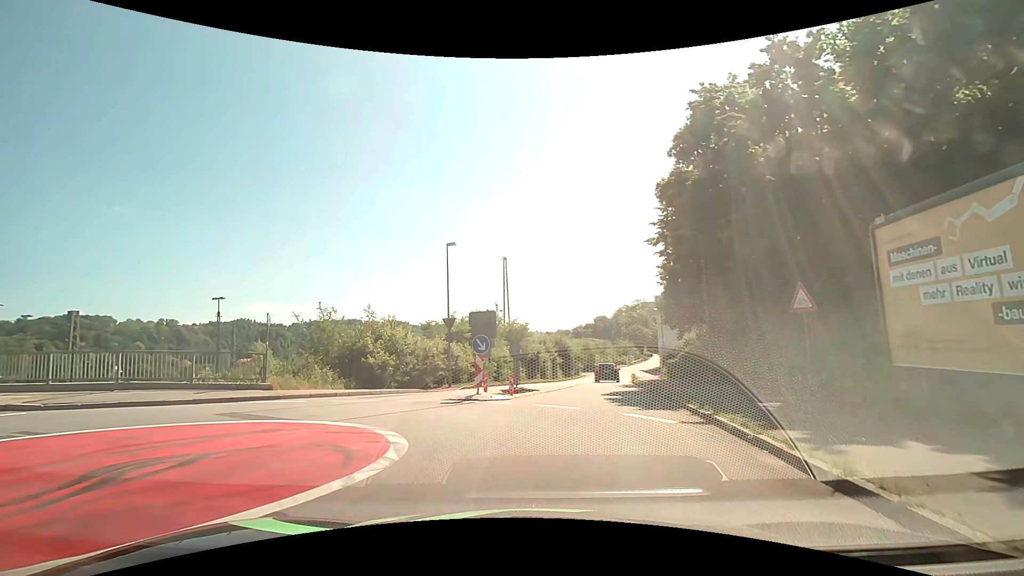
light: Day
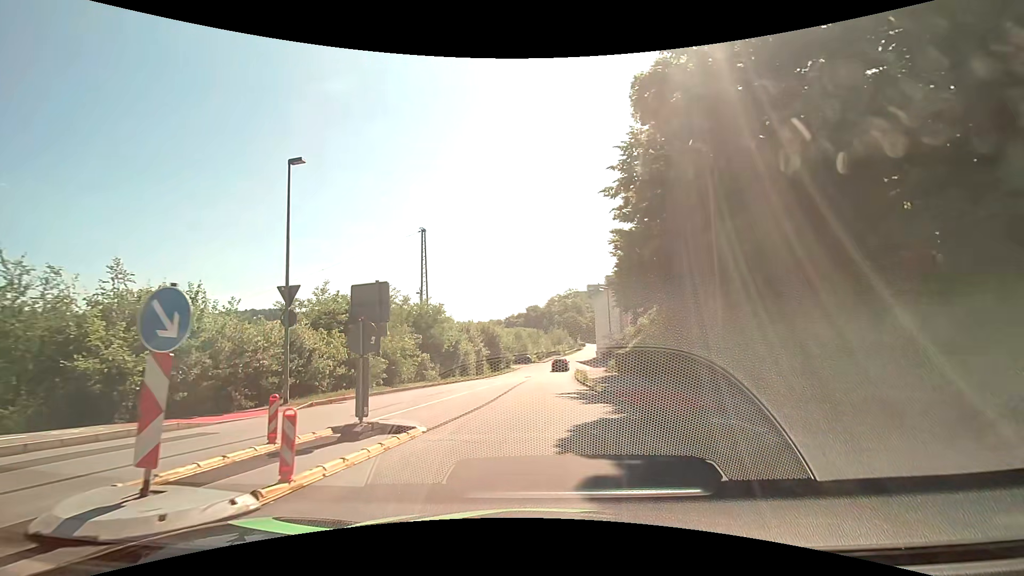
(+0.5, +11.3) m; +6°
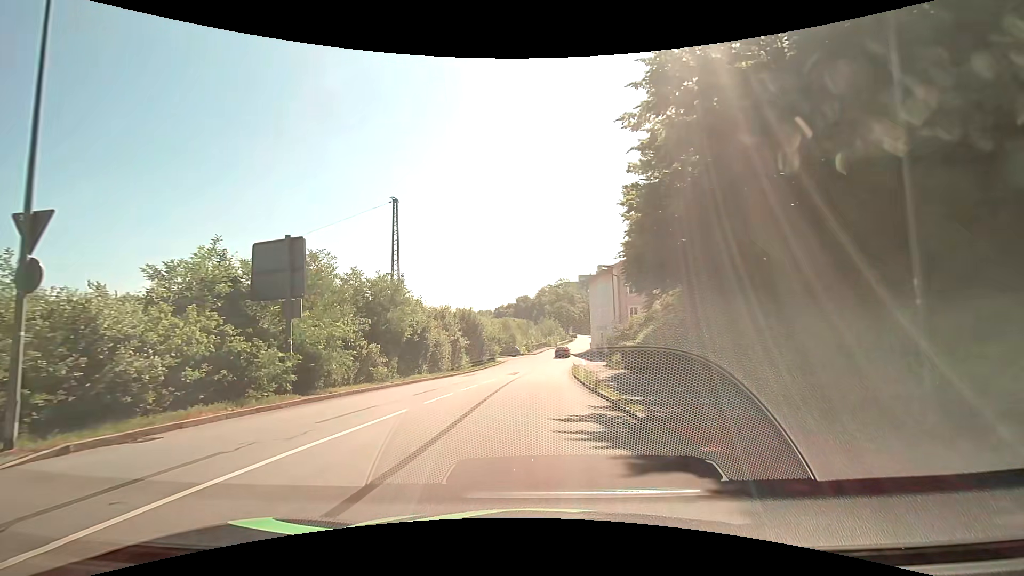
(+0.1, +8.3) m; 0°
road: residential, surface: asphalt
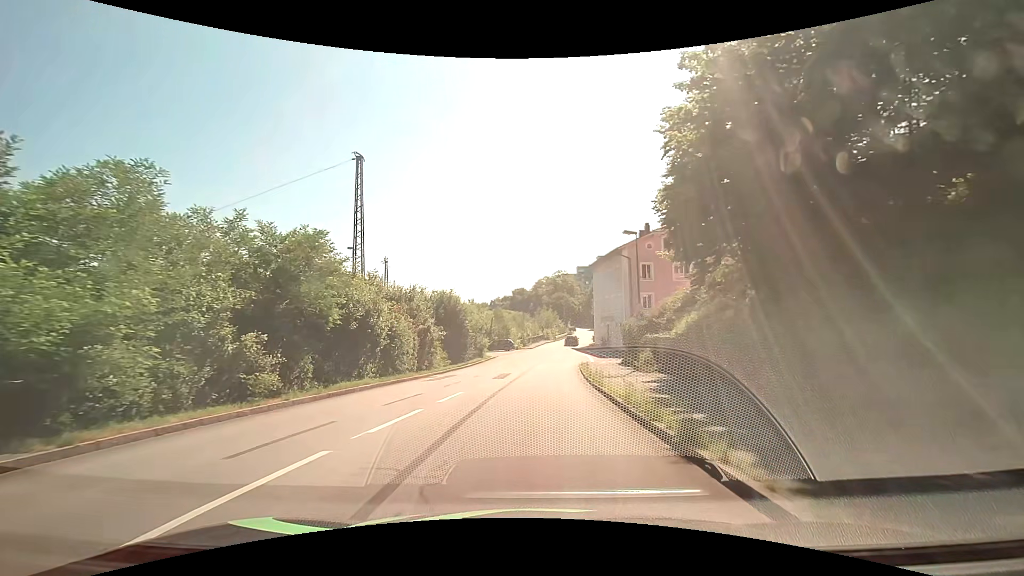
(+0.2, +9.8) m; +2°
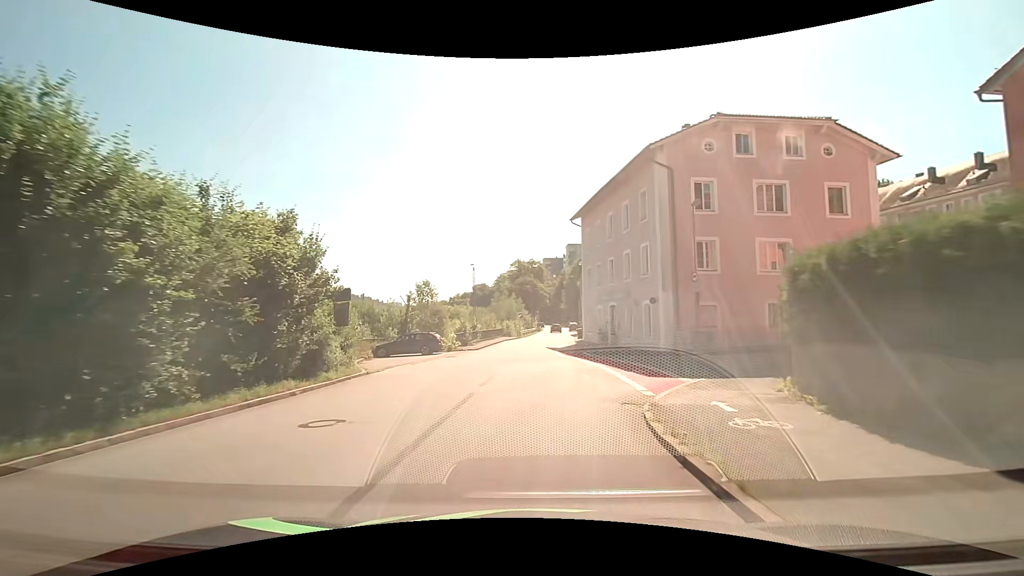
(+0.8, +29.7) m; +4°
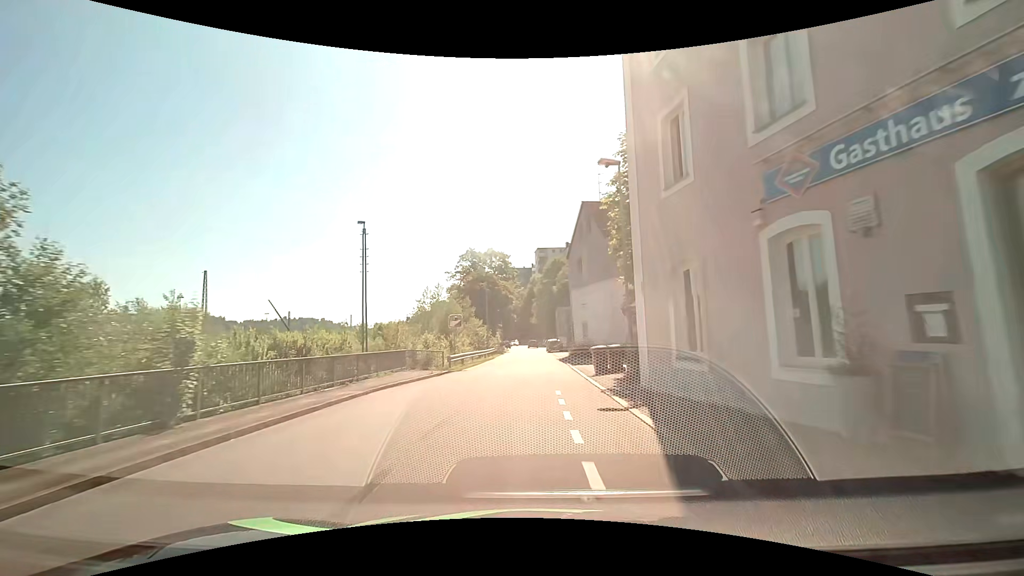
(+1.1, +33.9) m; +4°
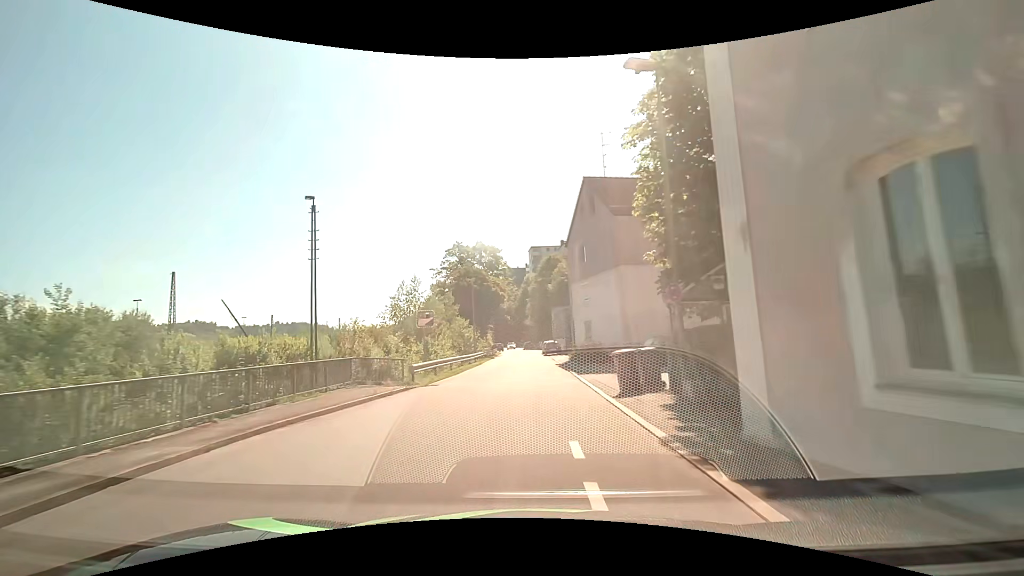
(0.0, +6.7) m; 0°
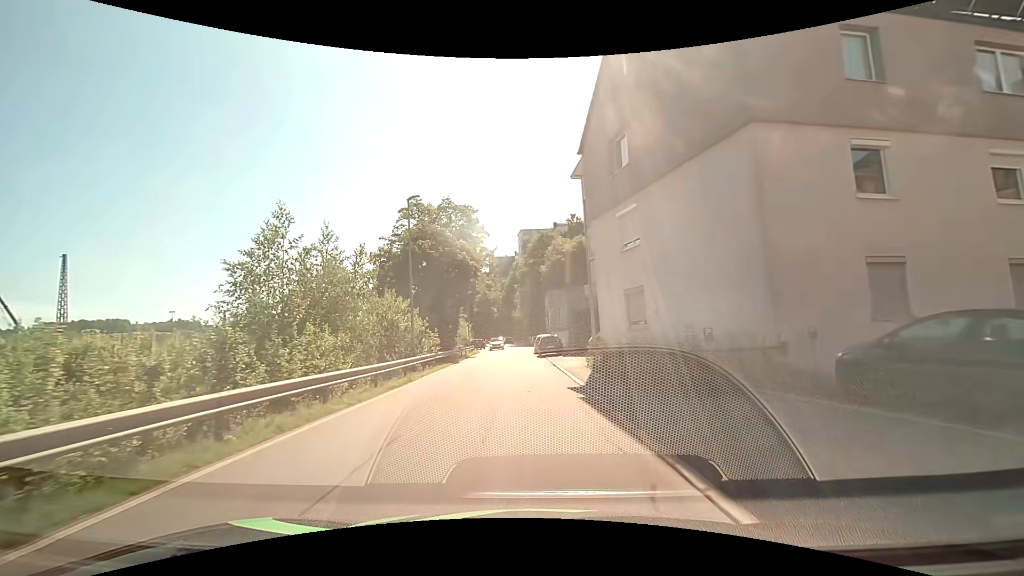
(+0.2, +18.8) m; +1°
